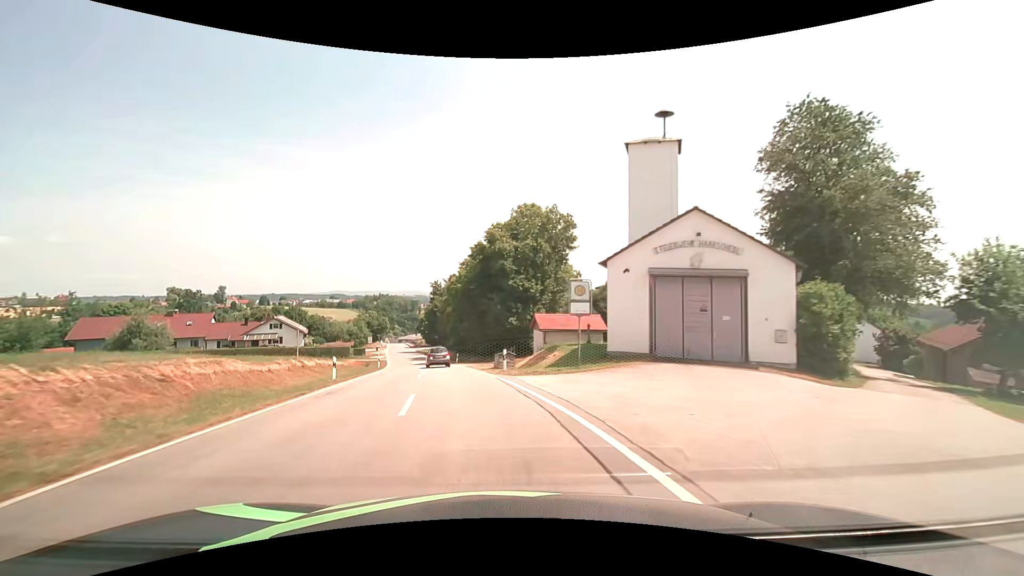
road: tertiary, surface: asphalt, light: Day
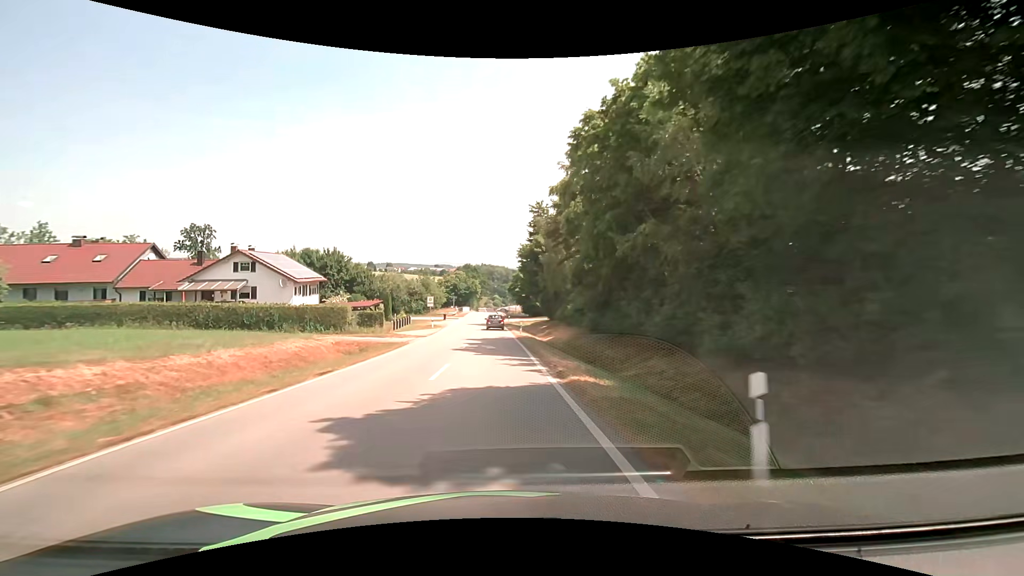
(-6.3, +45.6) m; -12°
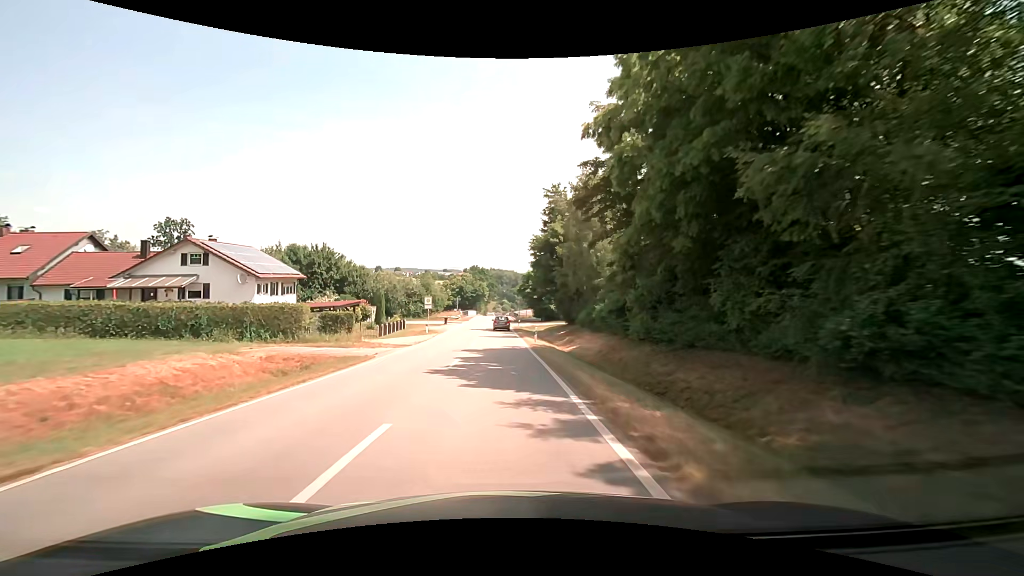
(-0.1, +9.1) m; -2°
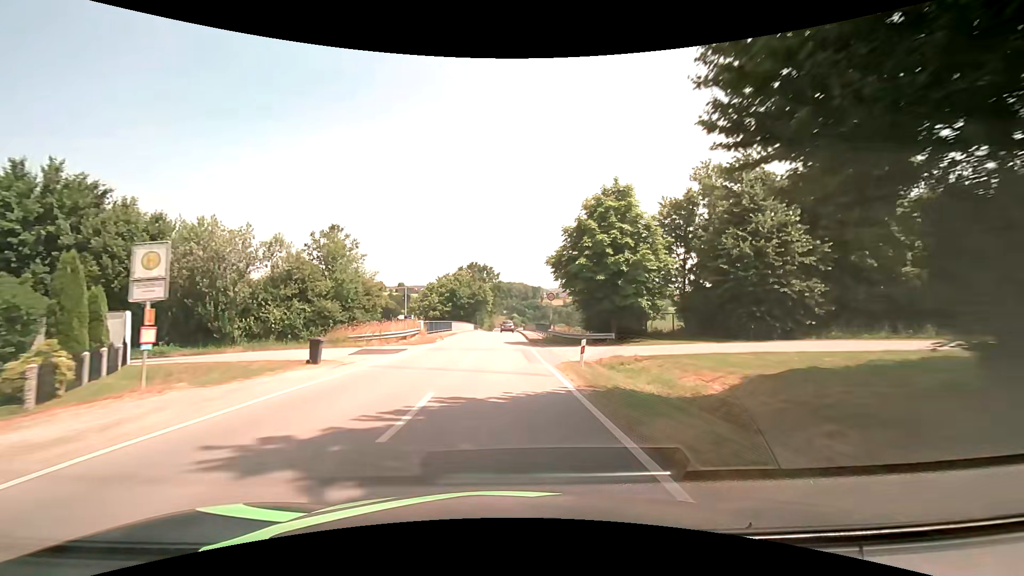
(-0.4, +45.3) m; -1°
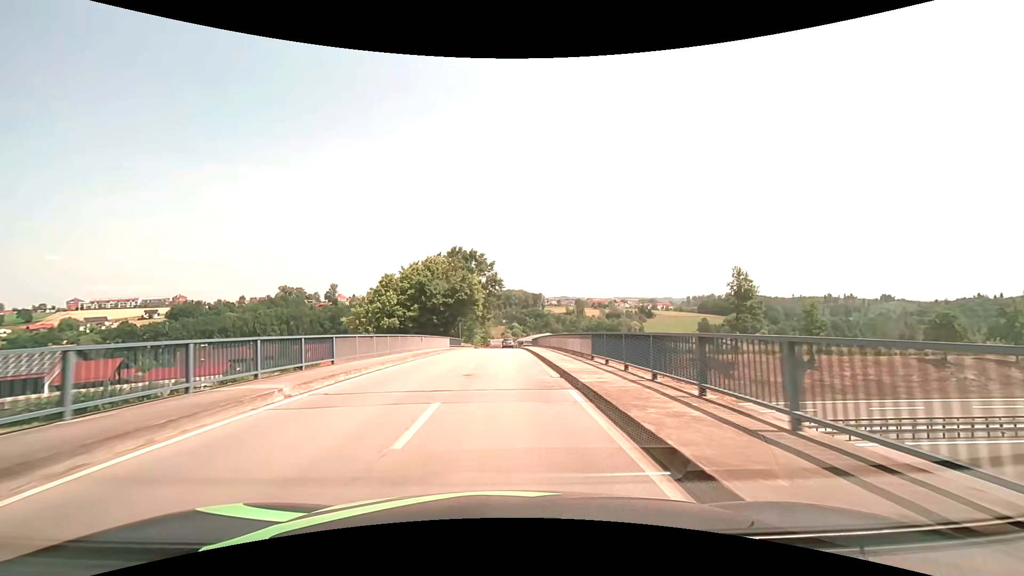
(+0.2, +36.5) m; +1°
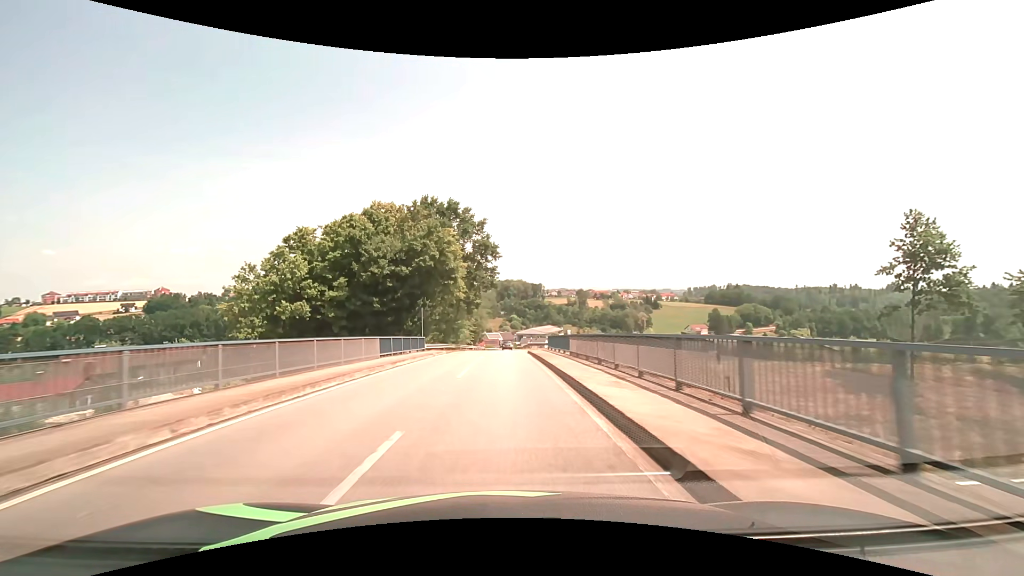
(-0.2, +27.5) m; 0°
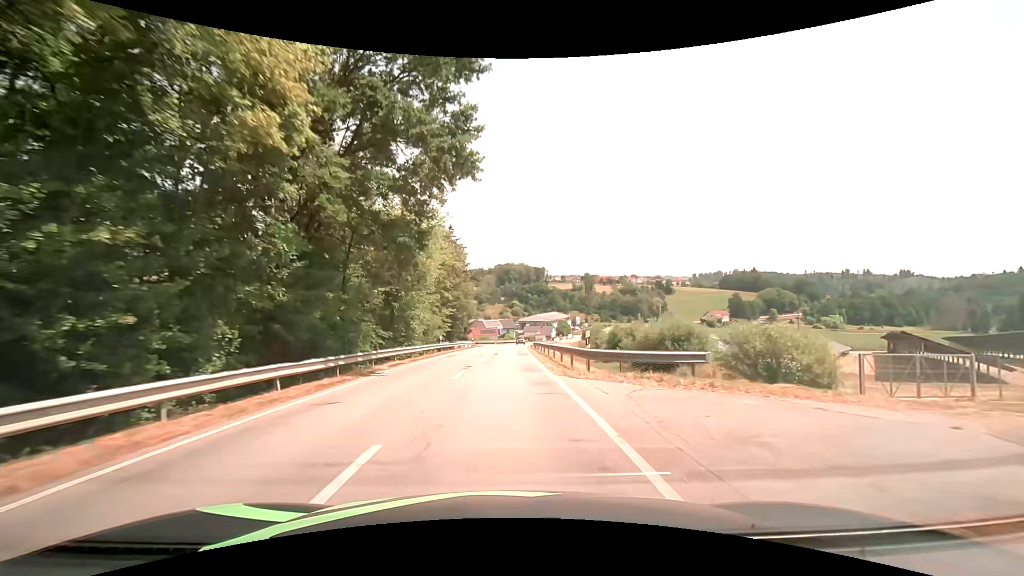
(-0.1, +37.0) m; 0°
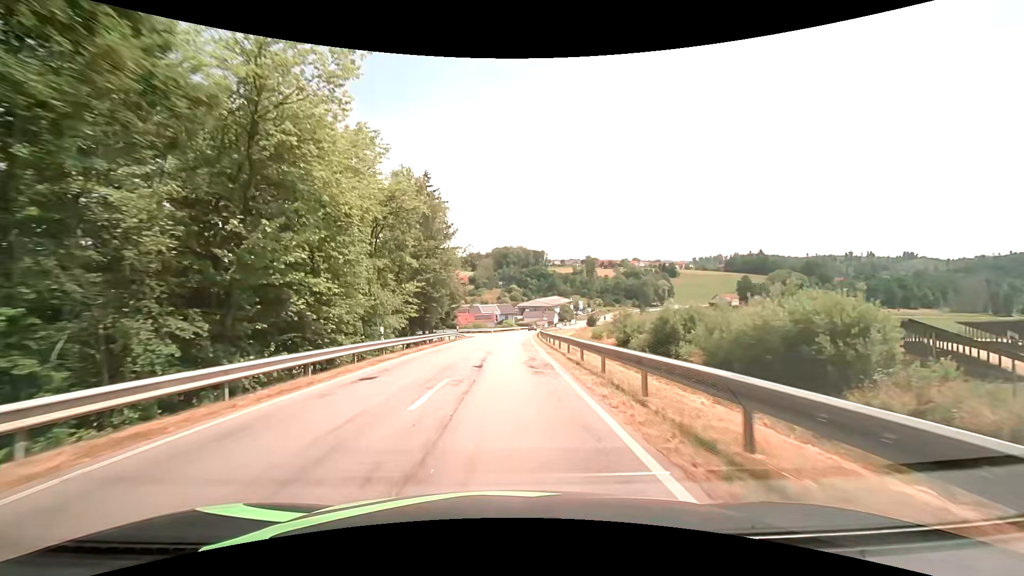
(0.0, +18.4) m; +1°
(0, +10) (0, +20) (0, +30) (0, +40) (0, +50) (+1, +60) (+1, +70) (+2, +80) (+3, +90) (+4, +100) m
